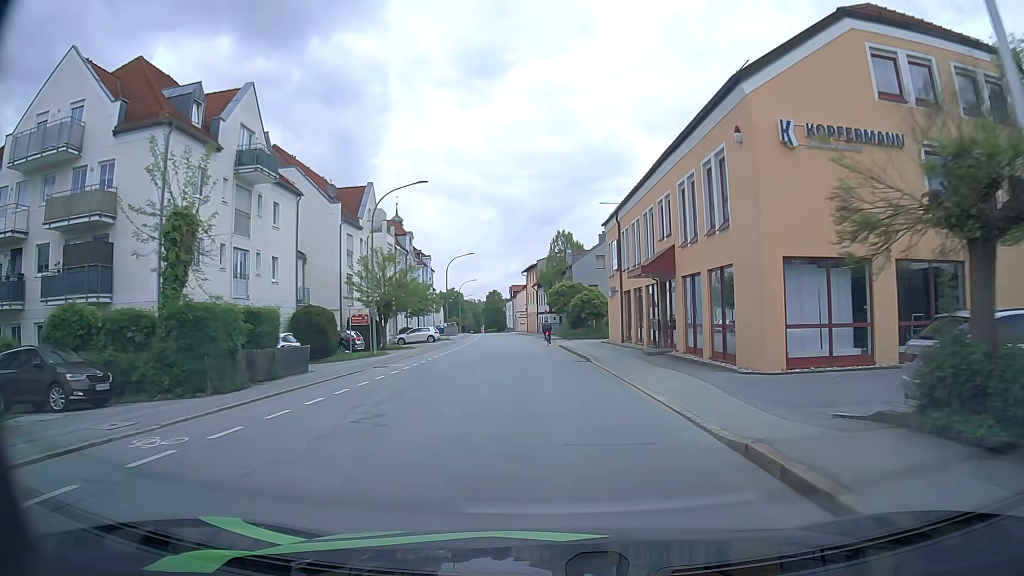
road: tertiary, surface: asphalt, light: Day
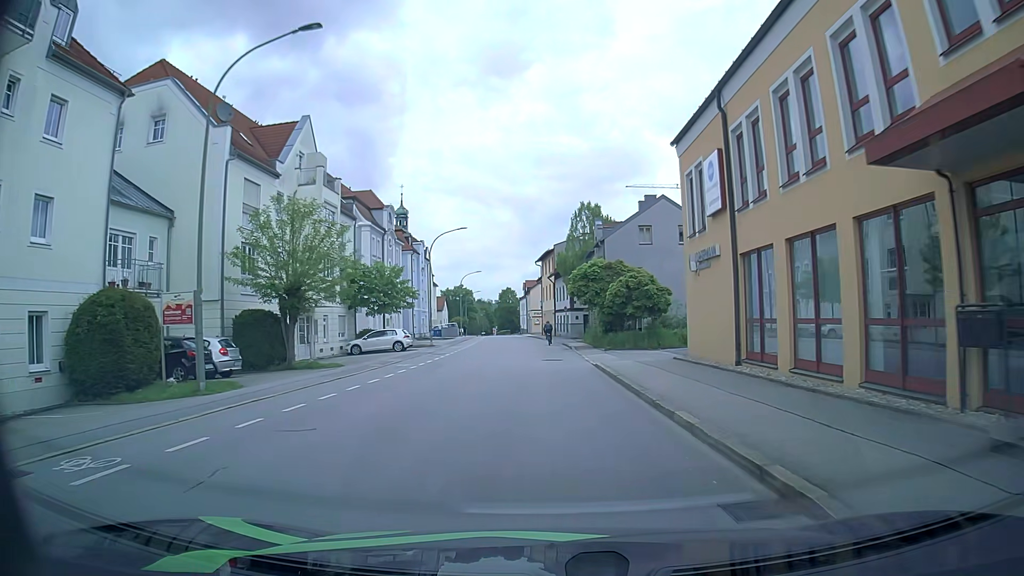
(-0.3, +19.3) m; -2°
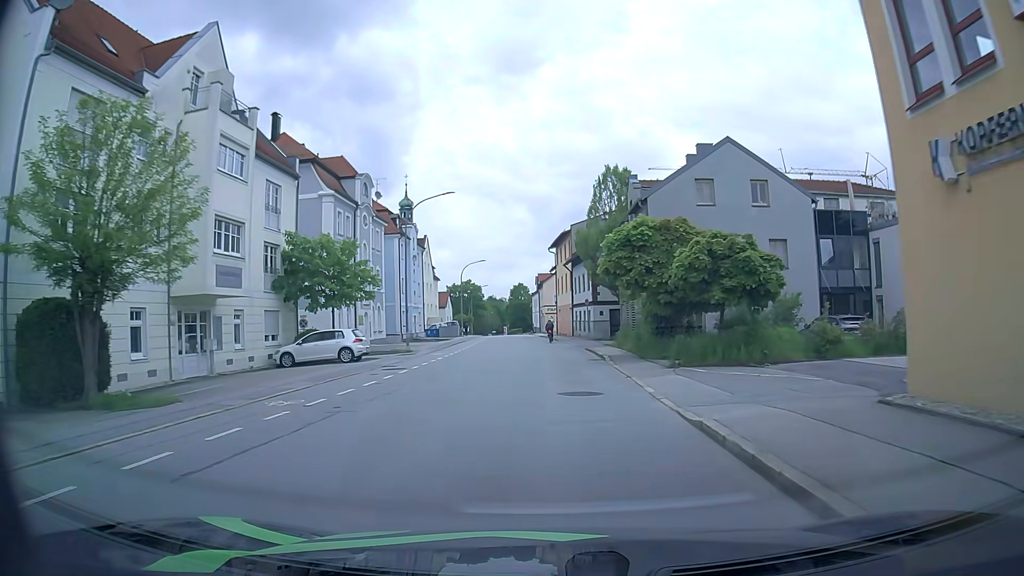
(-0.1, +13.5) m; -1°
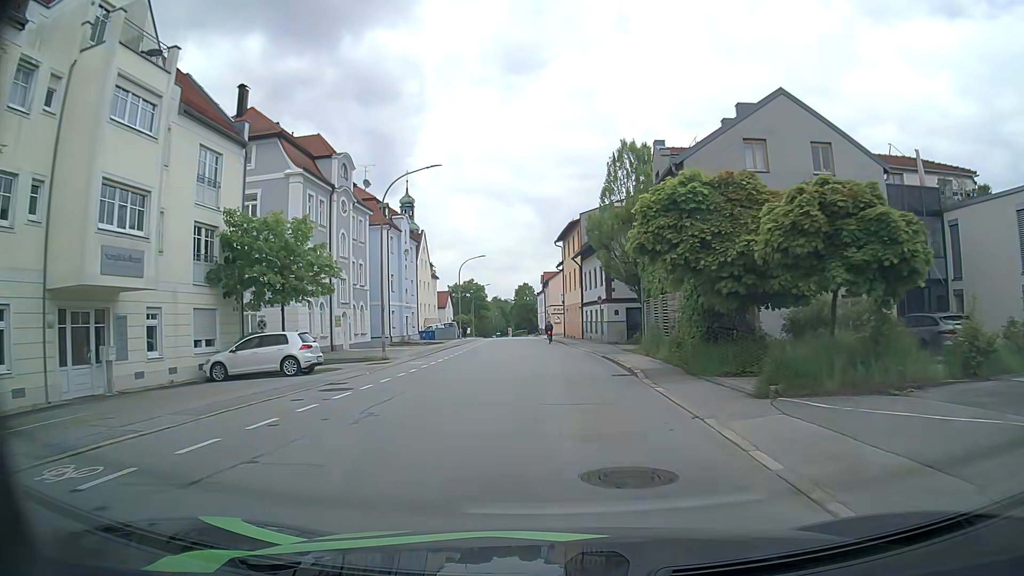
(0.0, +7.0) m; -1°
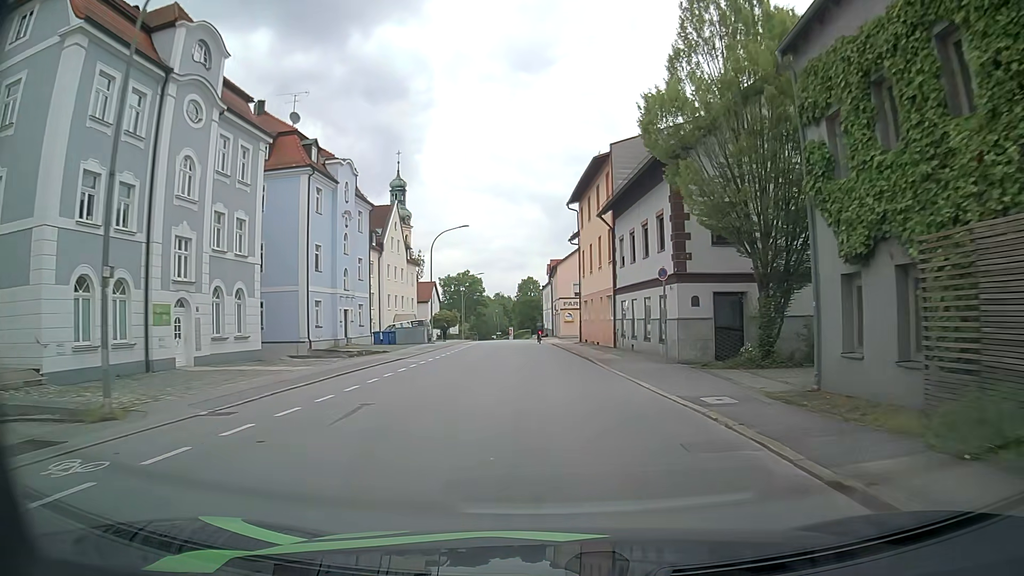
(-0.2, +21.3) m; 0°
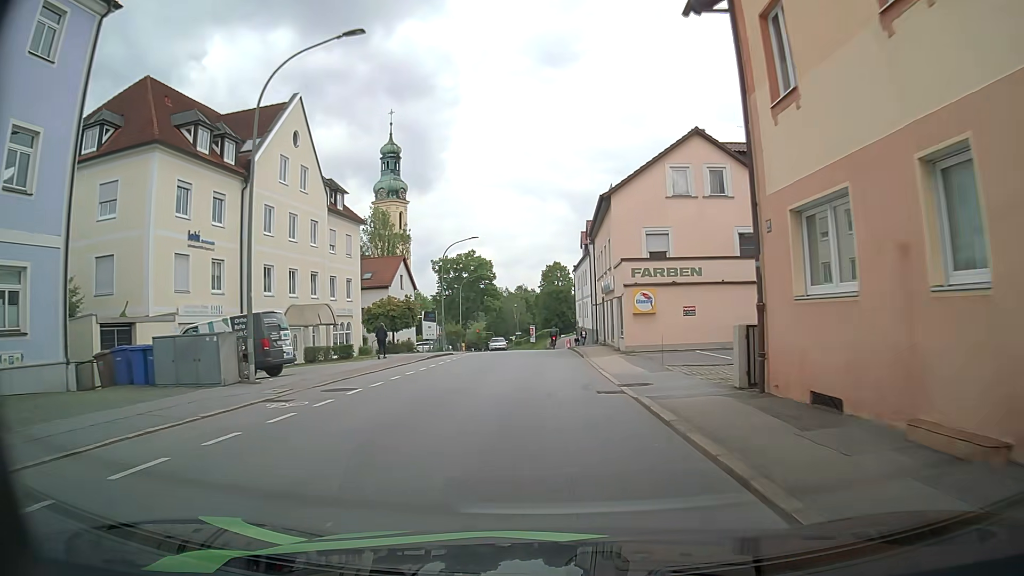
(-0.9, +35.1) m; -2°
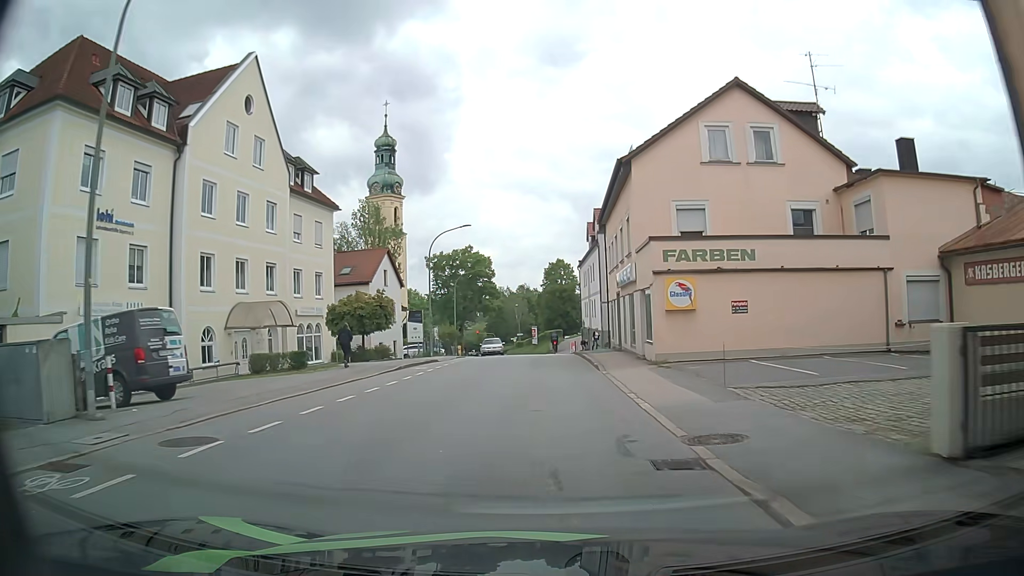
(-0.1, +6.8) m; 0°
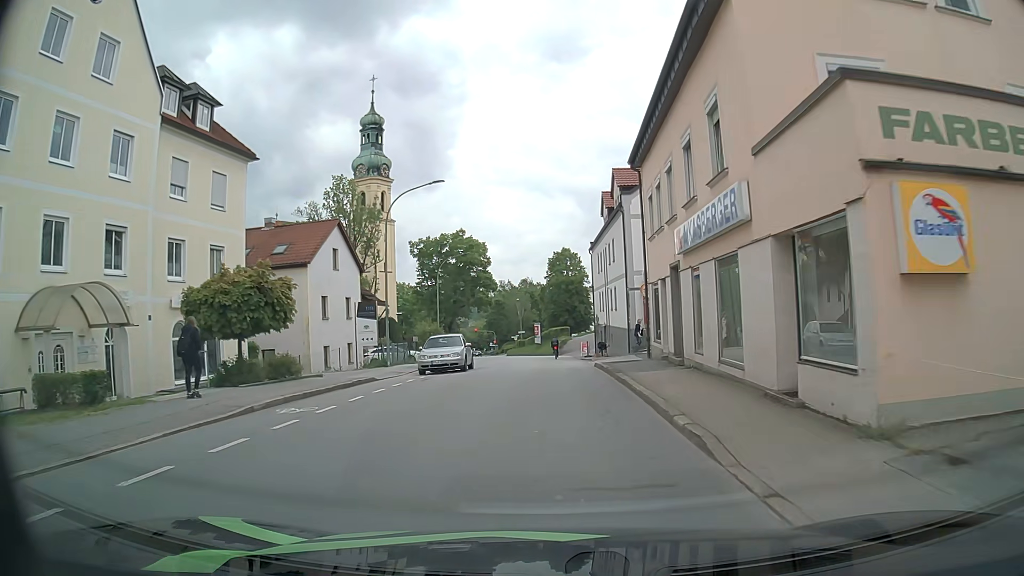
(0.0, +13.4) m; -1°
(0, +10) (0, +20) (0, +30) (0, +40) (0, +50) (-1, +60) (-1, +70) (-3, +80) (-4, +90) (-6, +100) m
